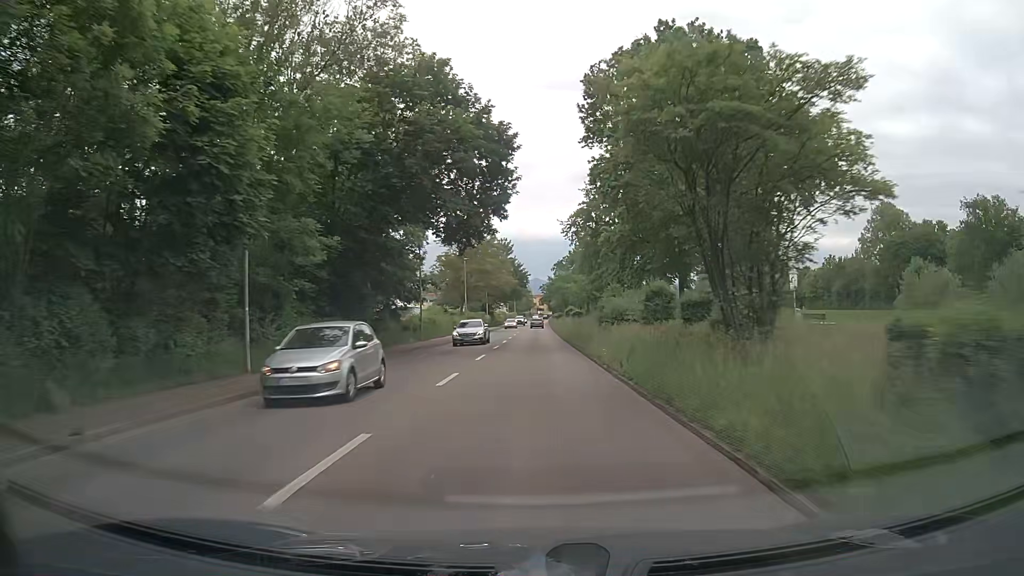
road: primary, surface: asphalt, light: Day
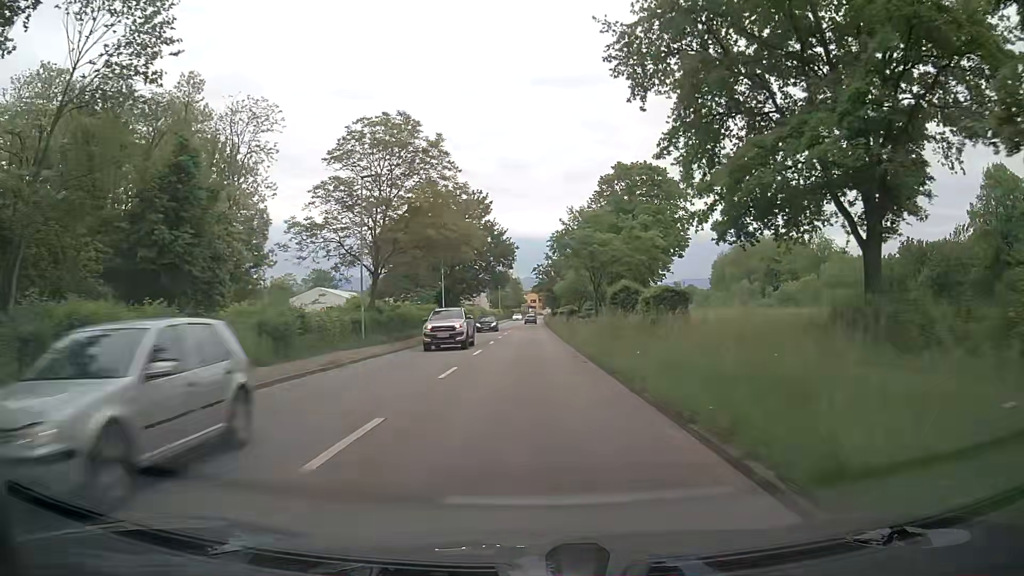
(0.0, +44.2) m; 0°
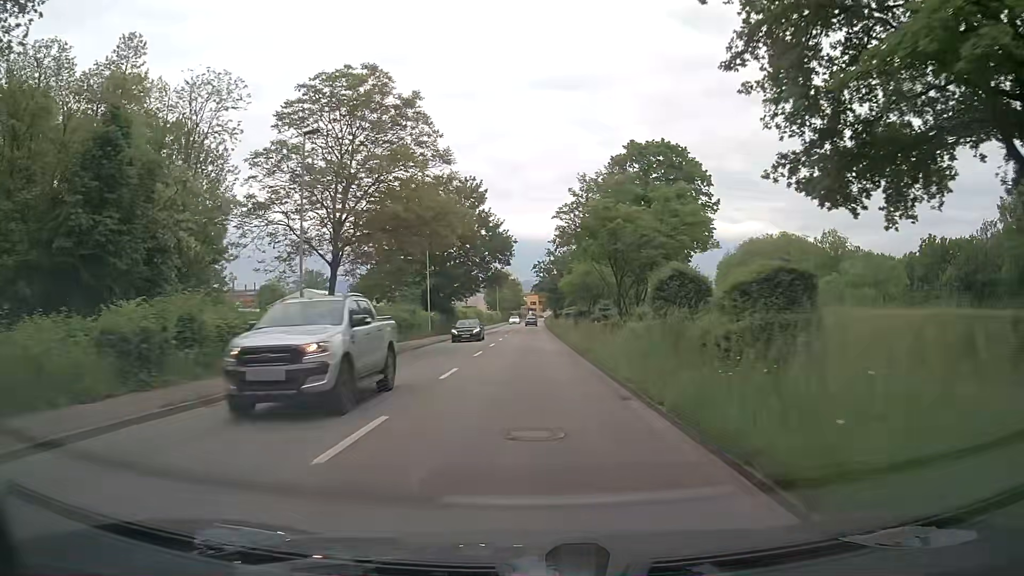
(+0.1, +8.8) m; +1°
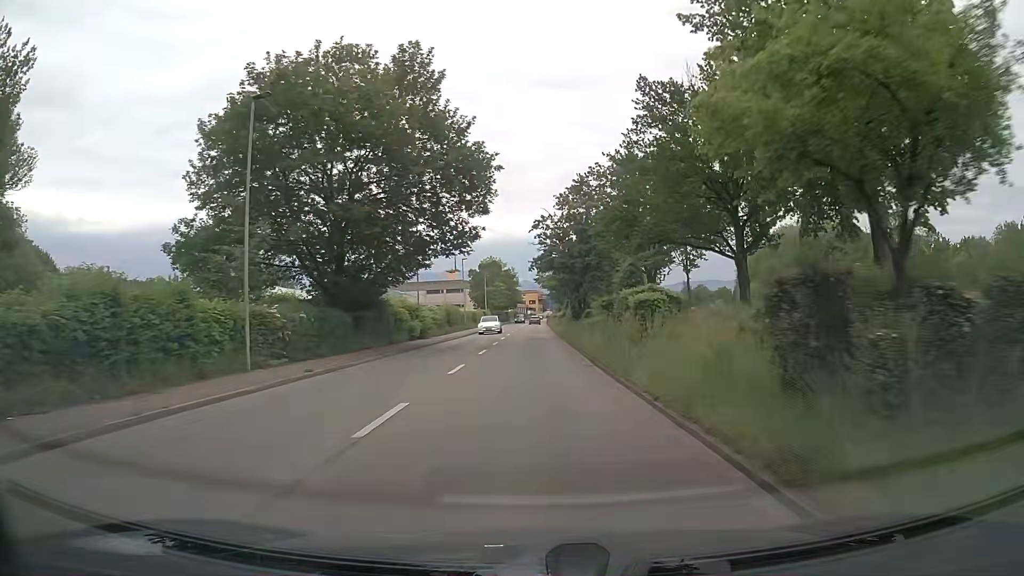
(0.0, +34.6) m; 0°
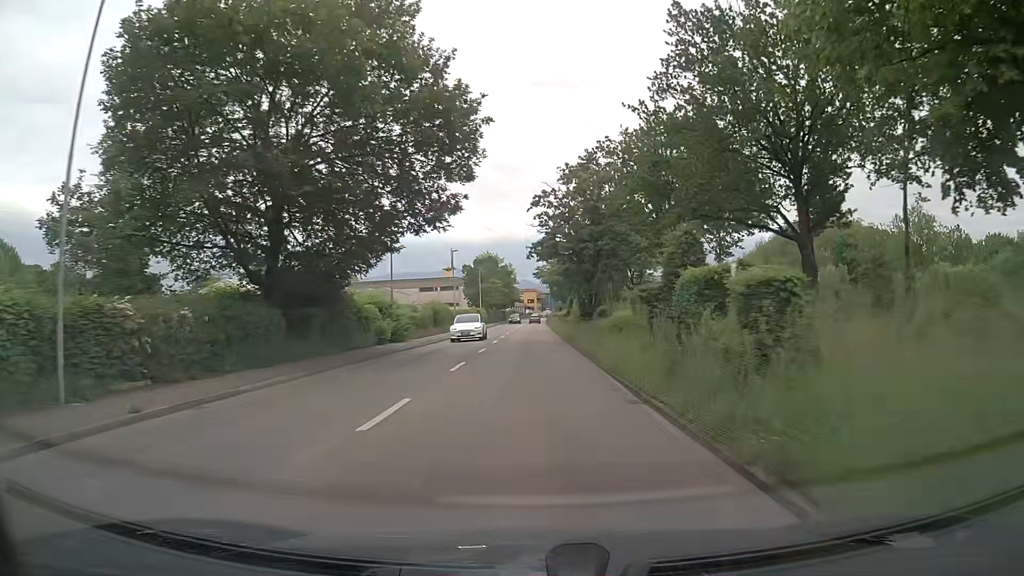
(0.0, +8.6) m; 0°
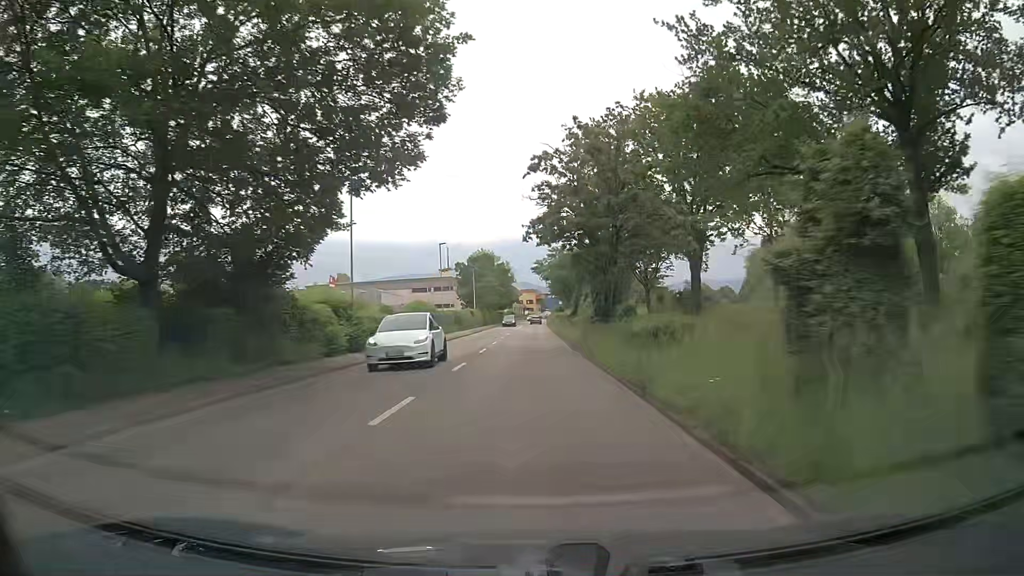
(0.0, +8.5) m; 0°
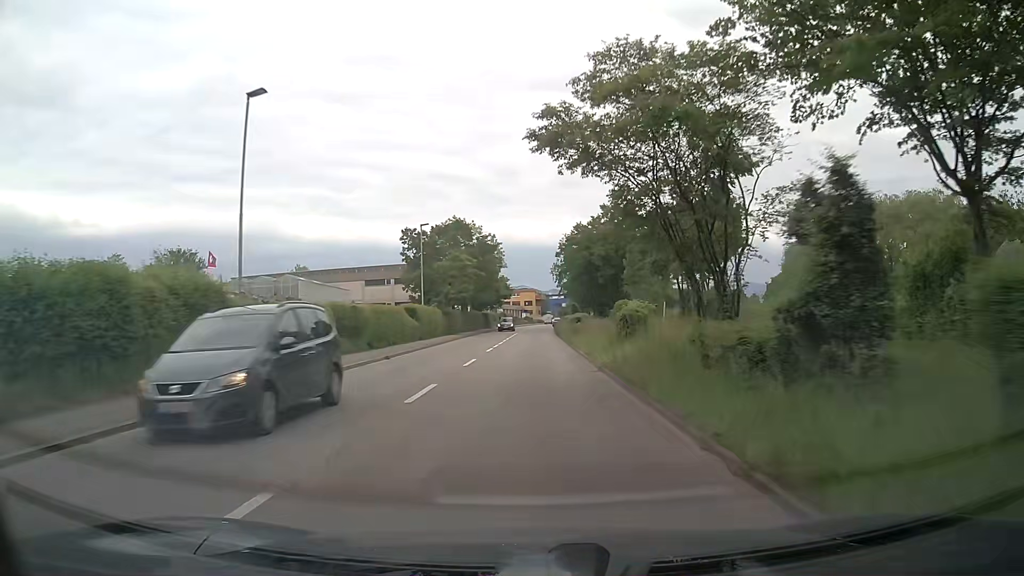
(-0.2, +42.8) m; 0°
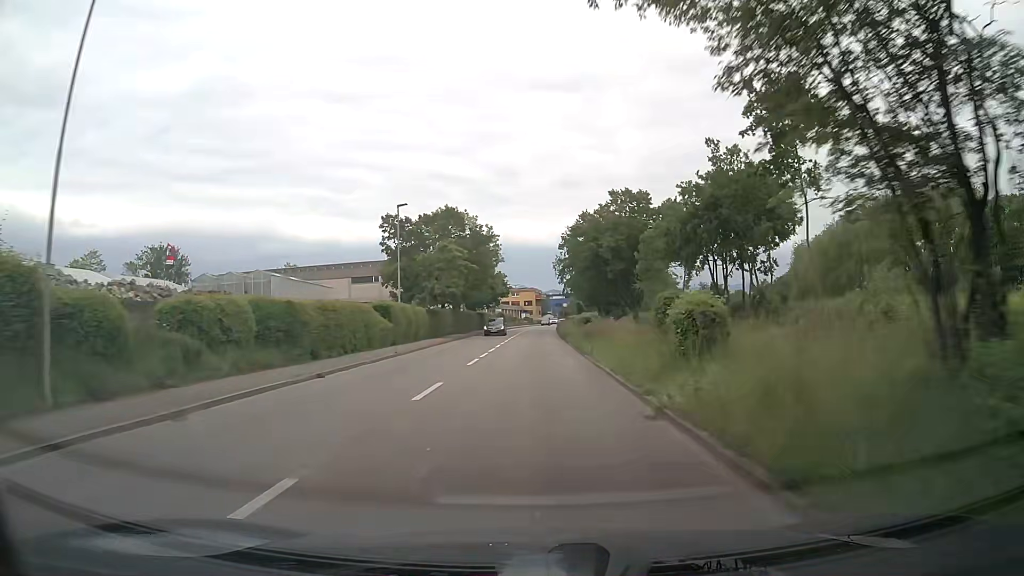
(0.0, +8.6) m; 0°
(0, +10) (0, +20) (0, +30) (0, +40) (0, +50) (+1, +60) (+1, +70) (+1, +80) (+2, +90) (+3, +100) m
